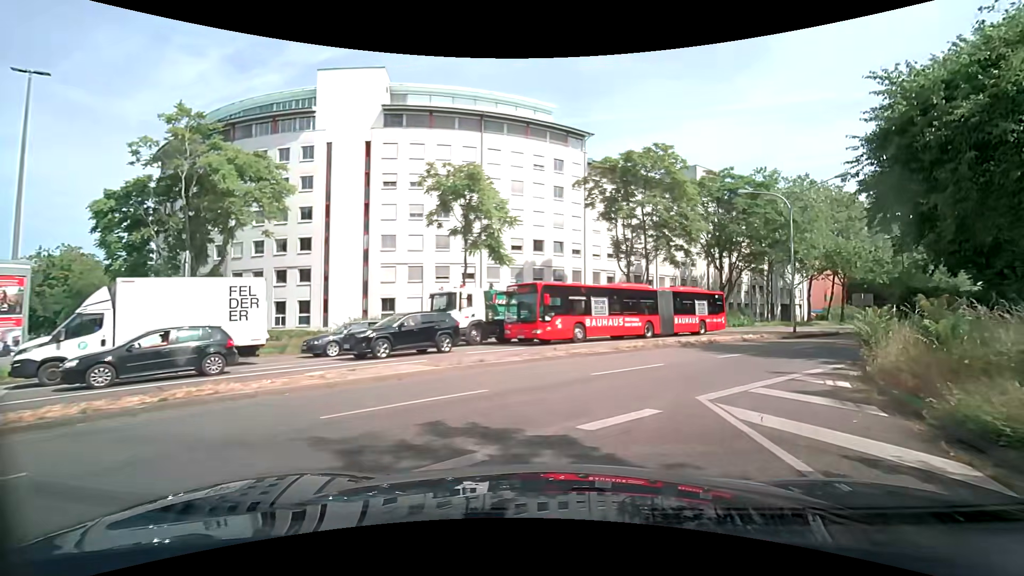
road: secondary_link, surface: asphalt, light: Day
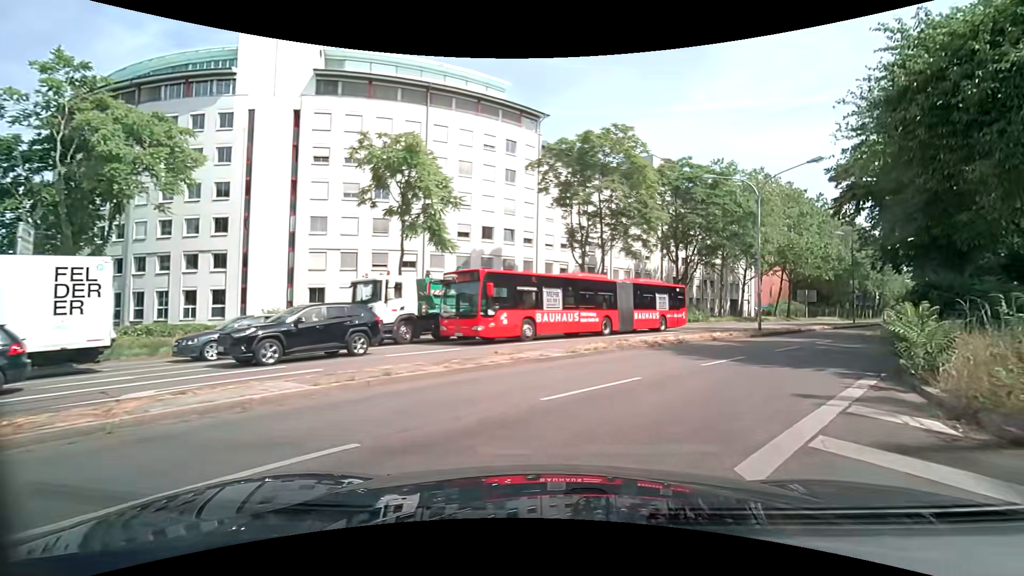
(+0.1, +3.9) m; +3°
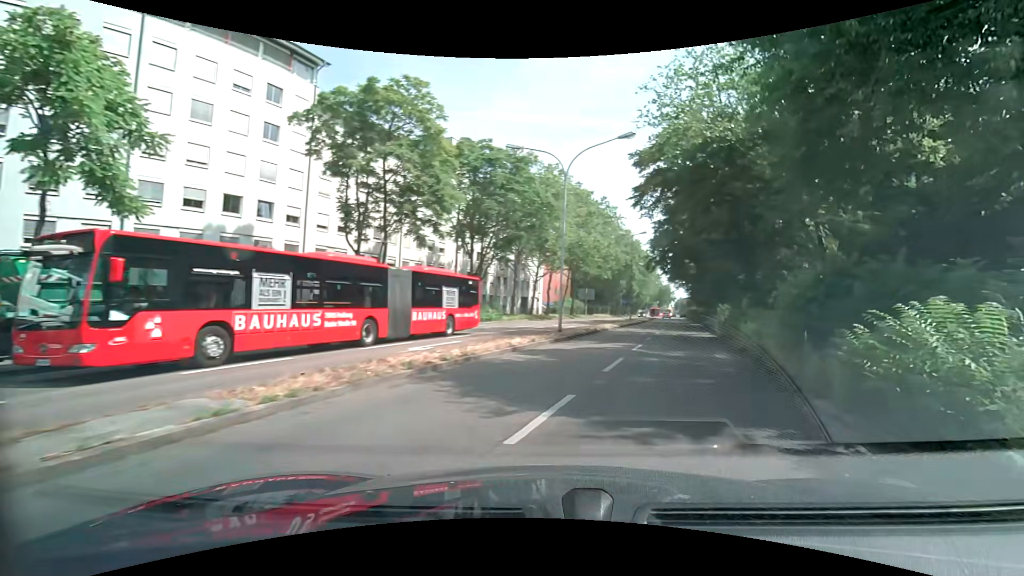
(+1.3, +7.6) m; +23°
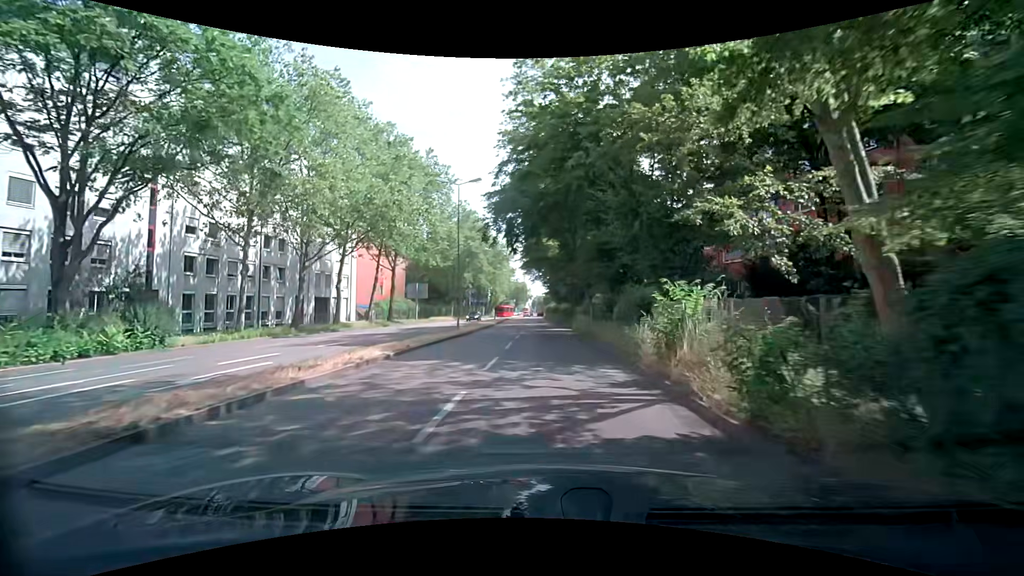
(+6.5, +23.4) m; +18°
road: secondary
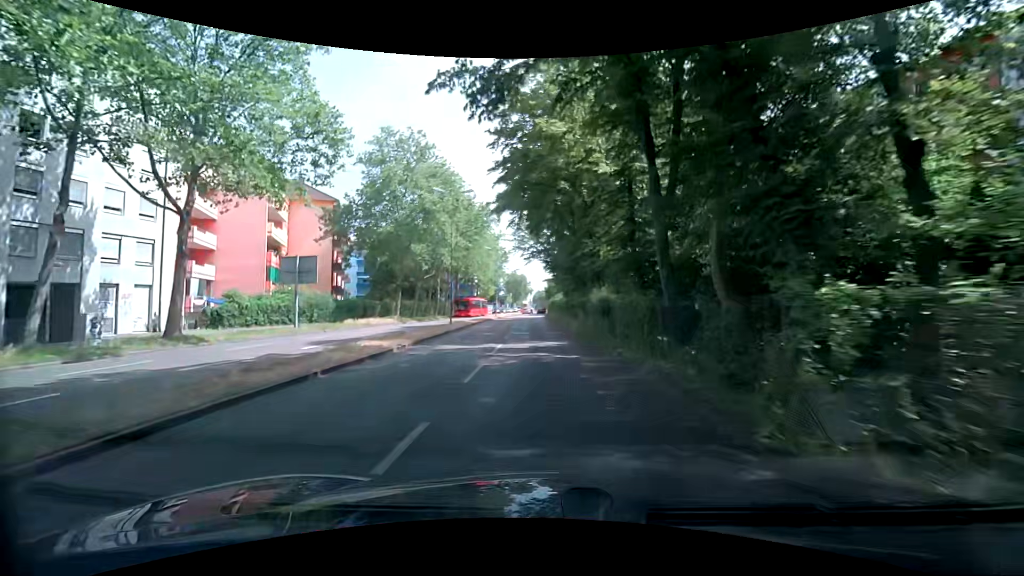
(0.0, +32.5) m; 0°
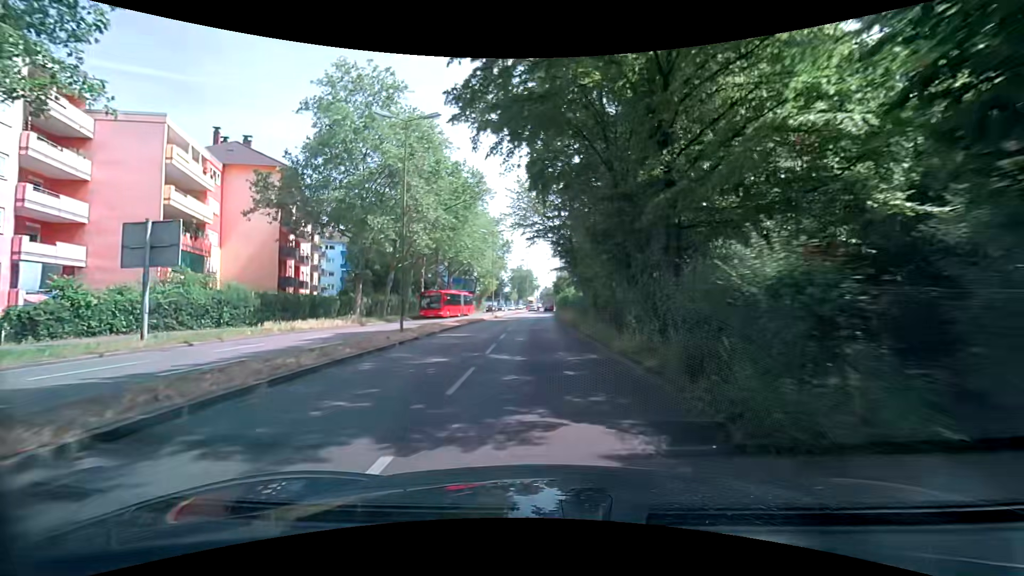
(-0.1, +13.5) m; 0°
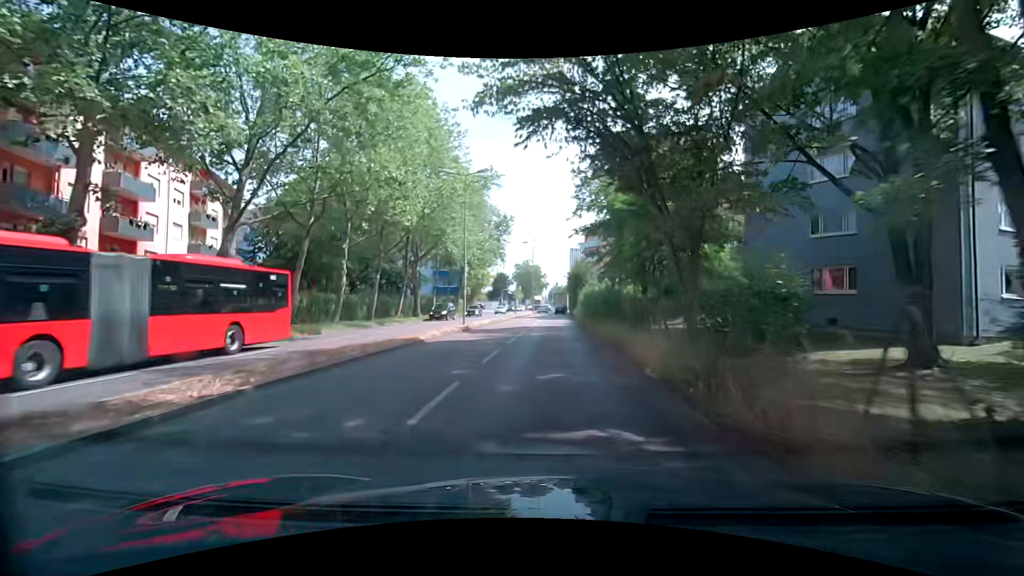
(-0.4, +25.6) m; -2°
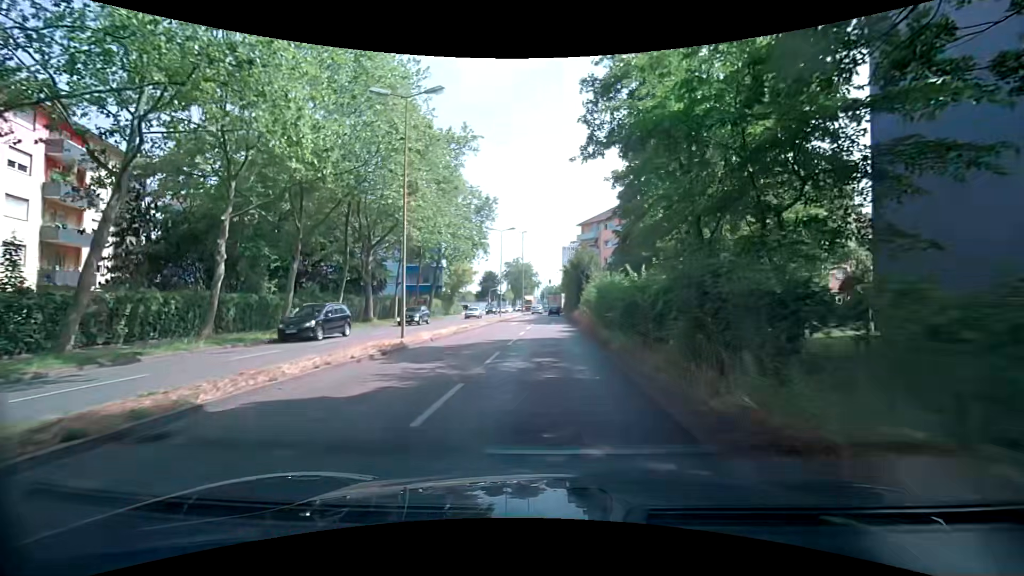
(+0.1, +11.9) m; 0°
(0, +10) (+1, +20) (+1, +30) (+2, +40) (+2, +50) (+2, +60) (+3, +70) (+3, +80) (+3, +90) (+4, +100) m
